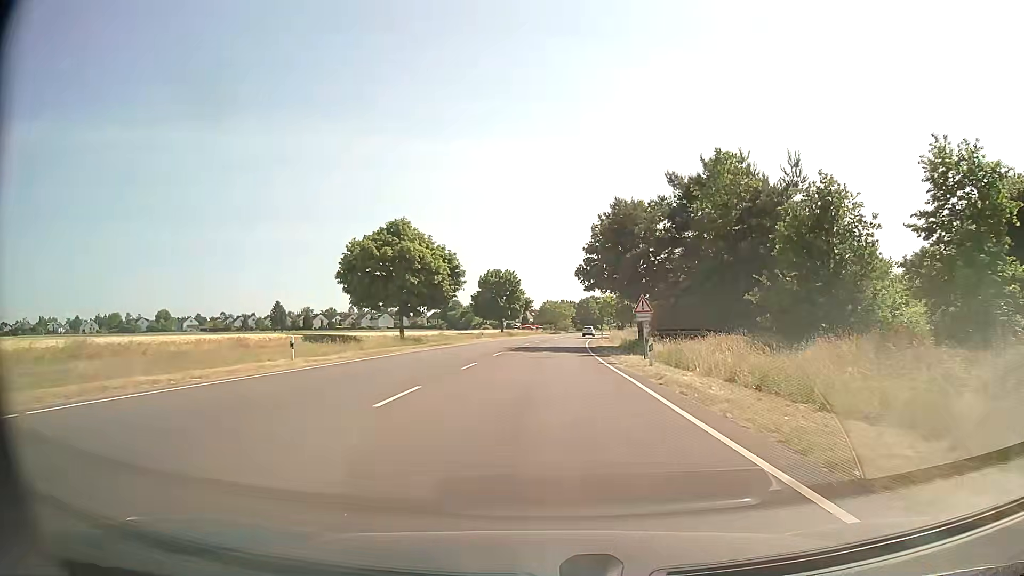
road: secondary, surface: asphalt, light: Day
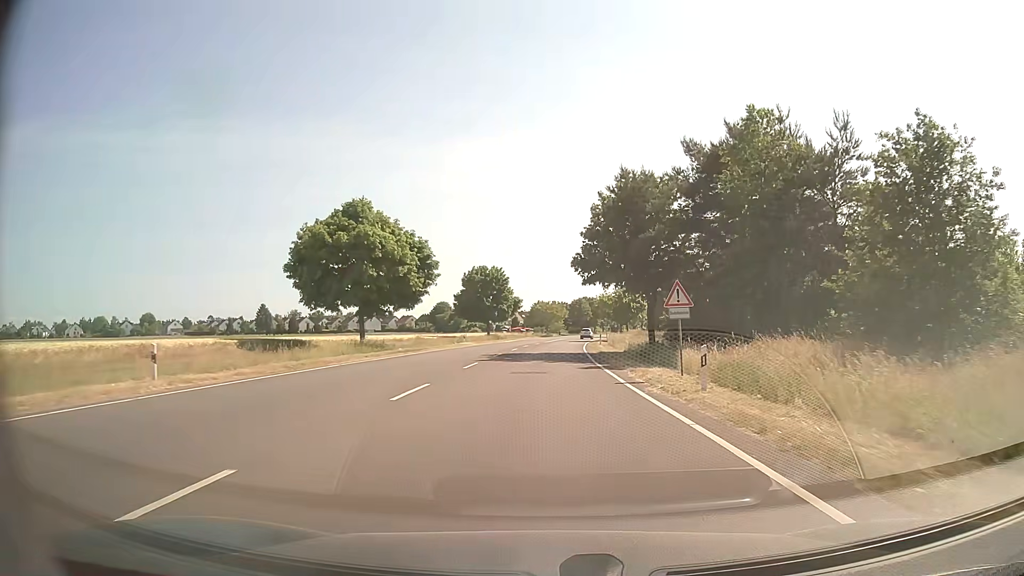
(+0.1, +9.1) m; +1°
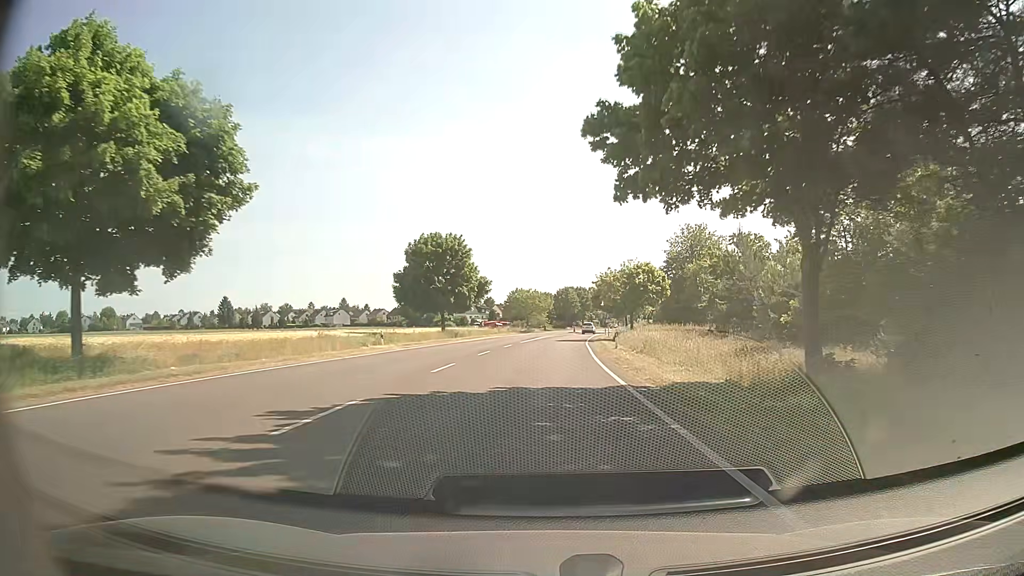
(+0.4, +27.4) m; +1°
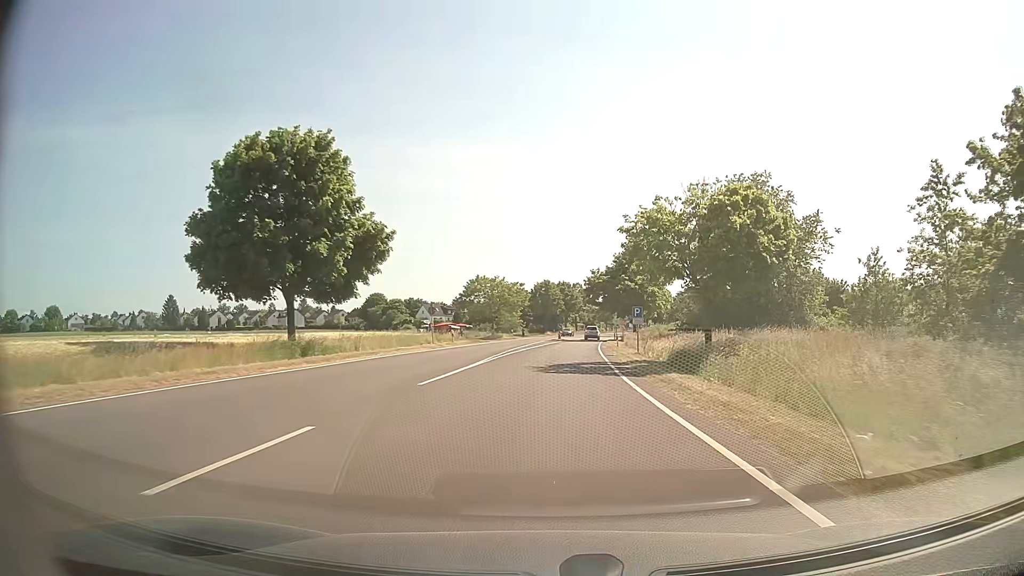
(+0.5, +36.0) m; +2°
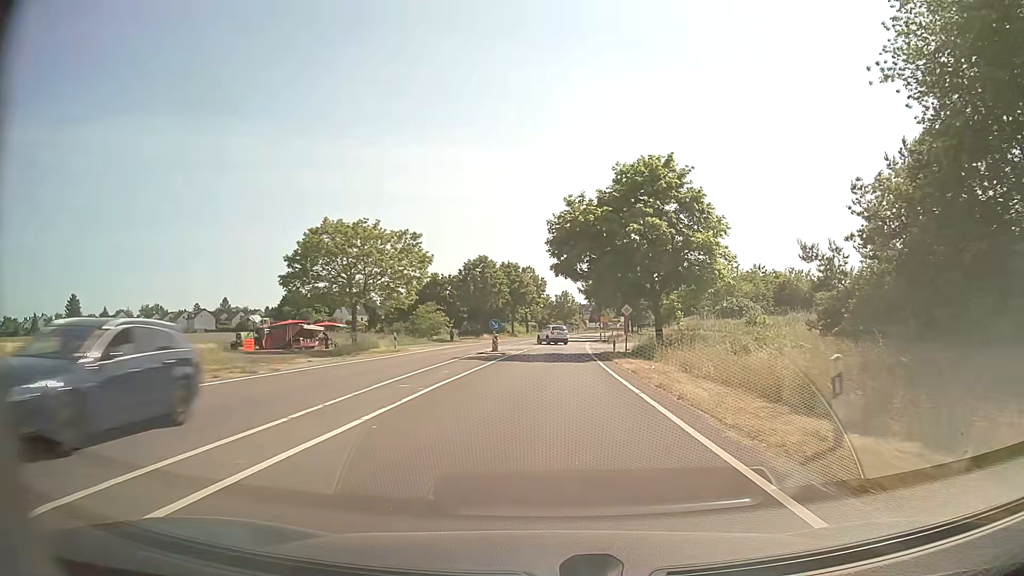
(+1.8, +44.4) m; +4°
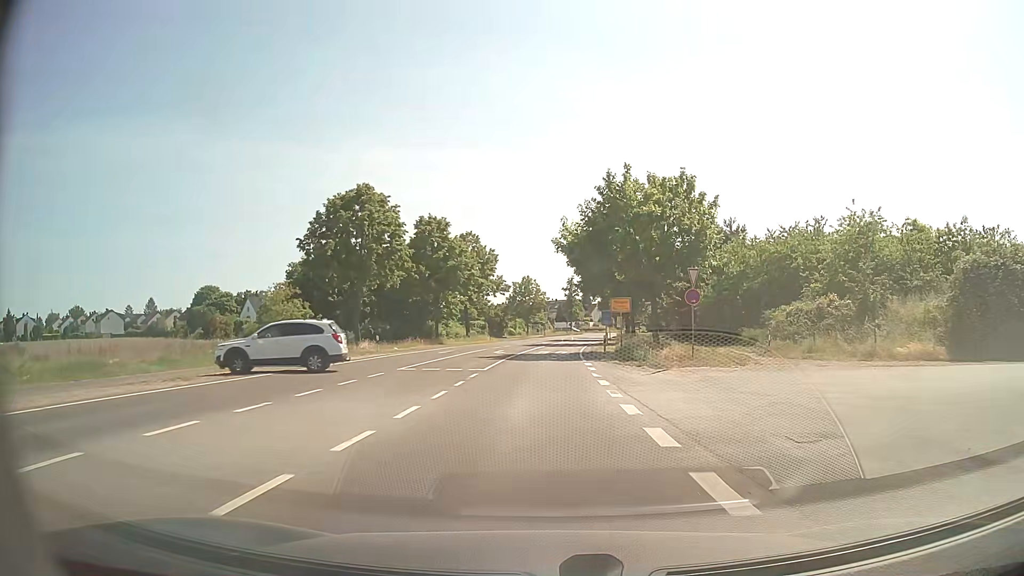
(+1.3, +43.3) m; +4°
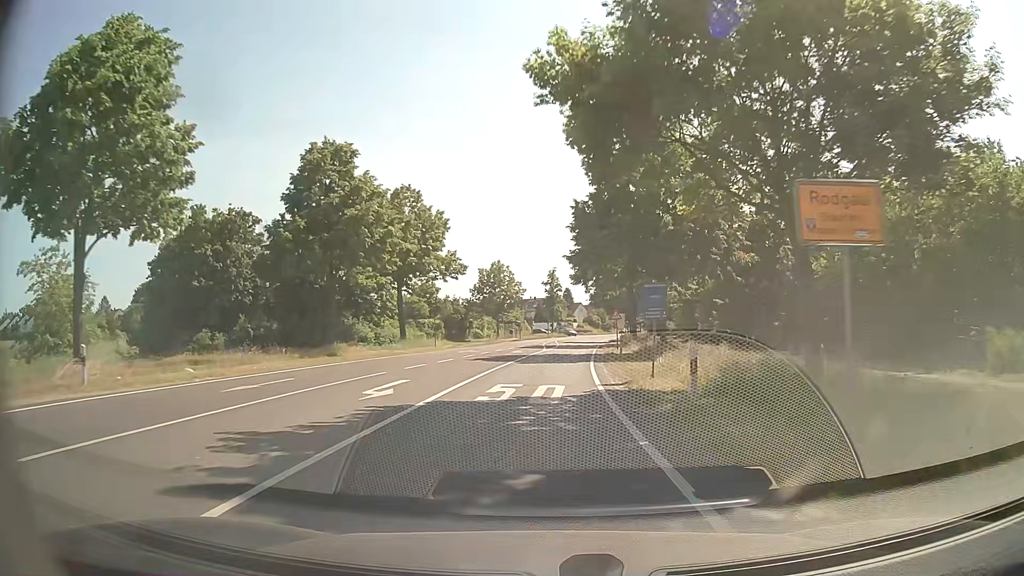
(+0.3, +25.5) m; +1°
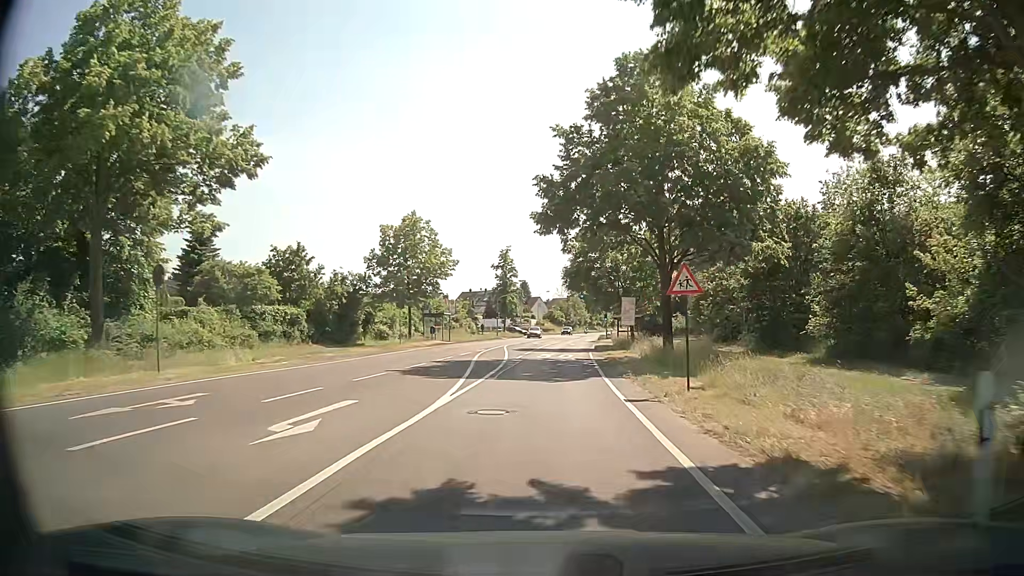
(+1.1, +33.3) m; +4°
(0, +10) (0, +20) (+1, +30) (+1, +40) (+2, +50) (+3, +60) (+3, +70) (+4, +80) (+5, +90) (+7, +100) m
